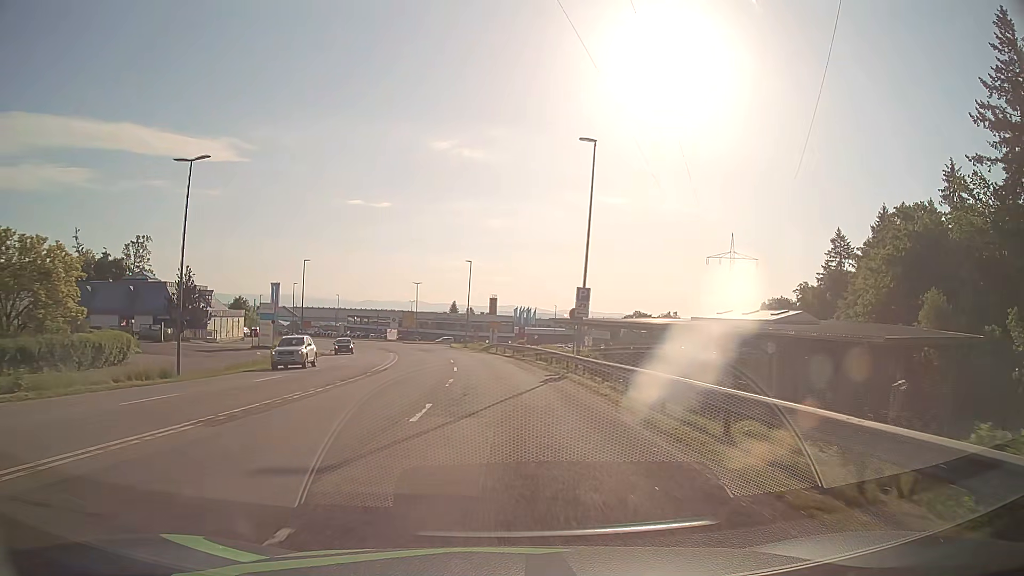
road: secondary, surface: asphalt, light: Day
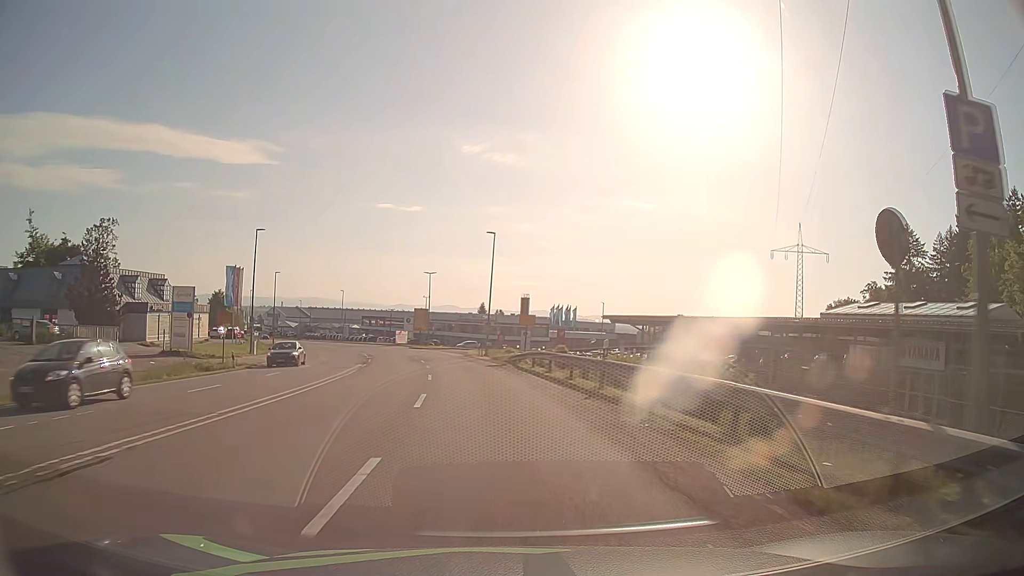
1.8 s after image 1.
(-0.4, +24.0) m; -2°
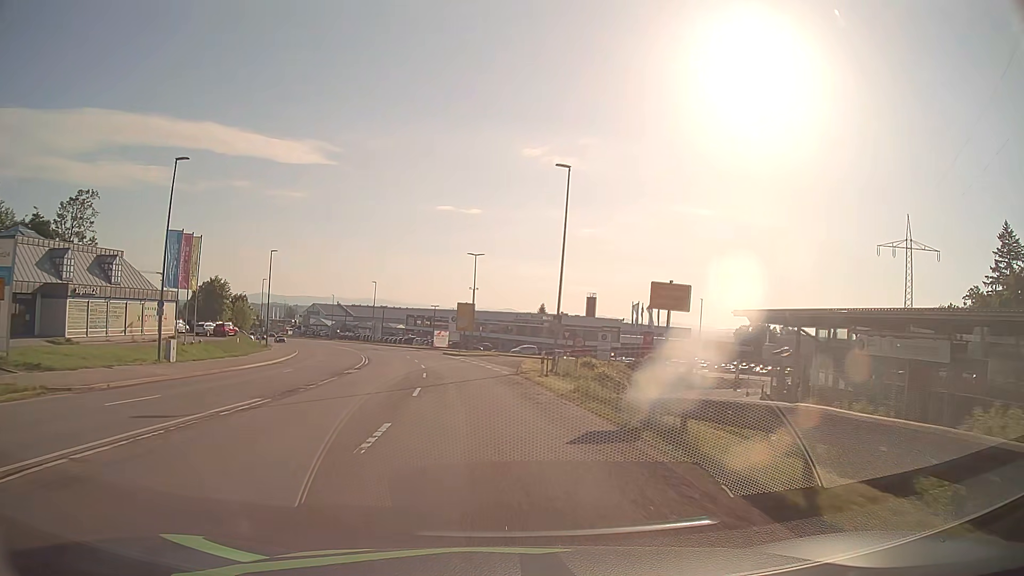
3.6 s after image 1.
(-1.0, +23.3) m; -5°
(0, +10) (-1, +20) (-2, +30) (-3, +40) (-5, +50) (-7, +59) (-10, +69) (-12, +79) (-16, +88) (-19, +98) m
